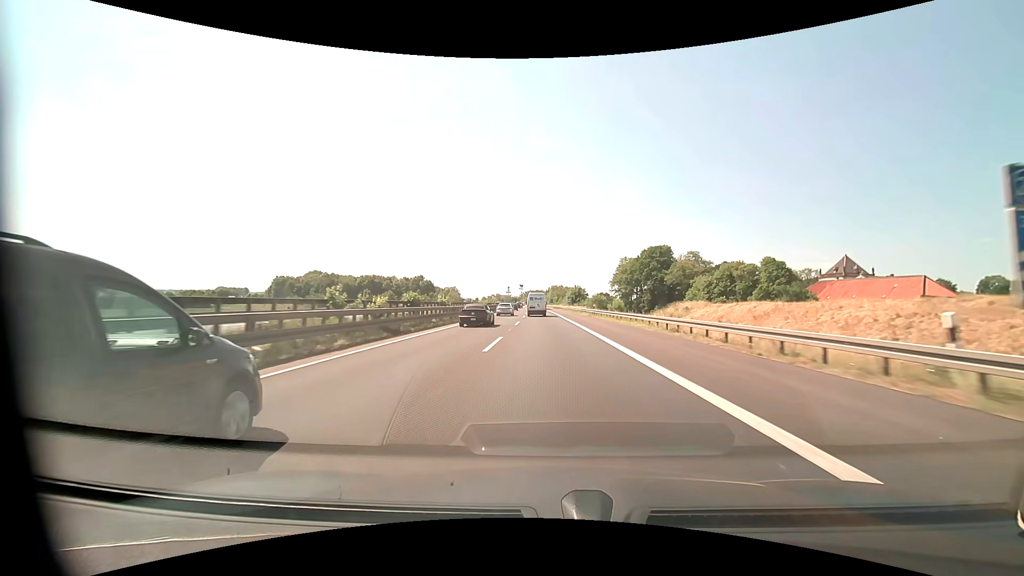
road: motorway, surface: asphalt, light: Day
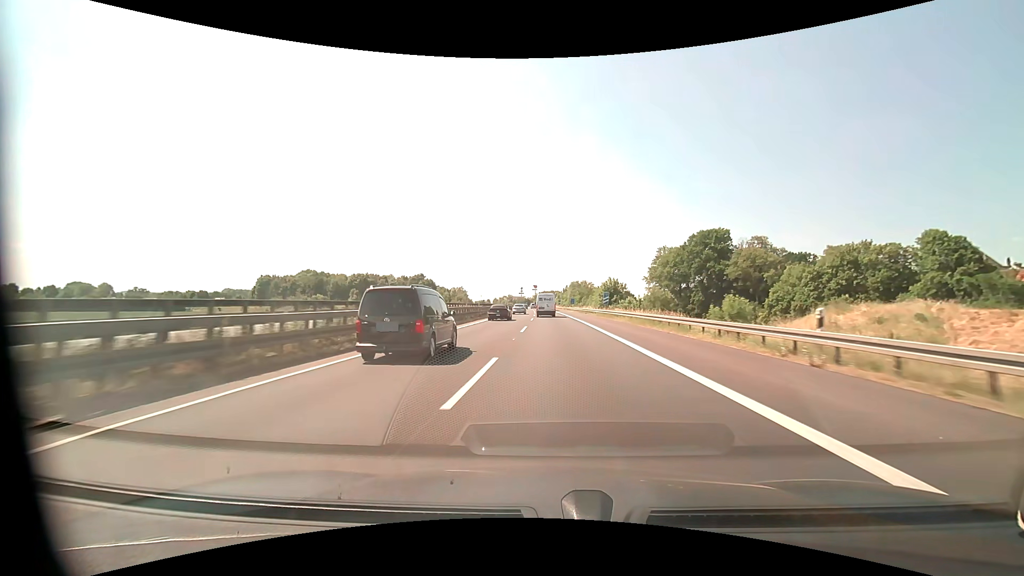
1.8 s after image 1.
(-0.7, +43.7) m; -2°
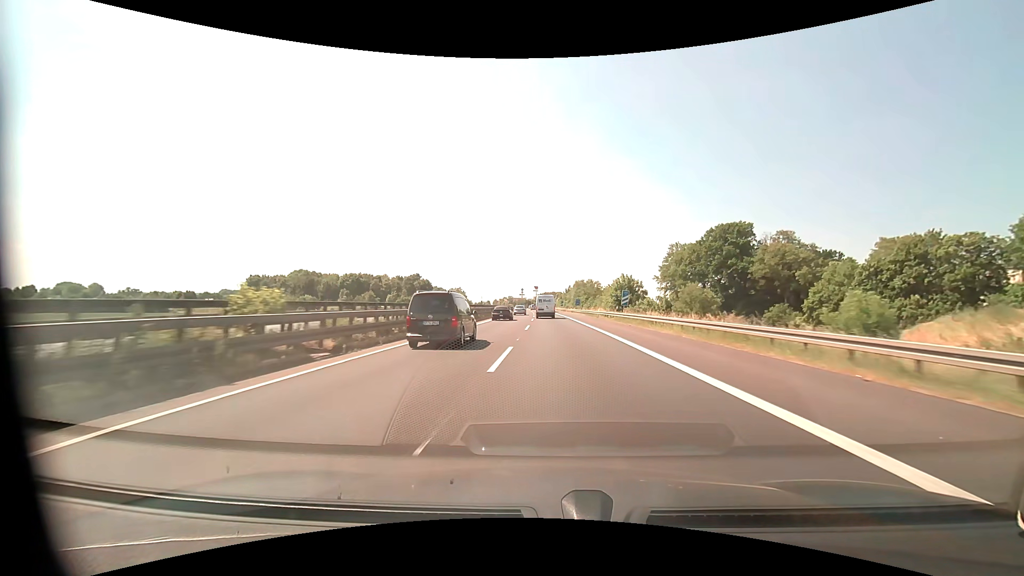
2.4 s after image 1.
(0.0, +14.4) m; 0°
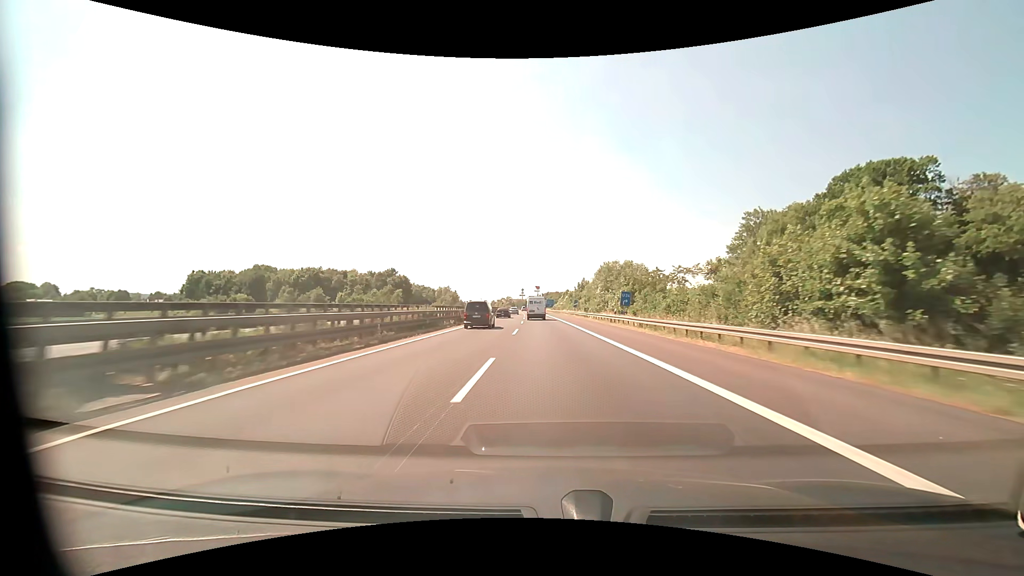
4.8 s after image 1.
(-0.2, +56.9) m; 0°
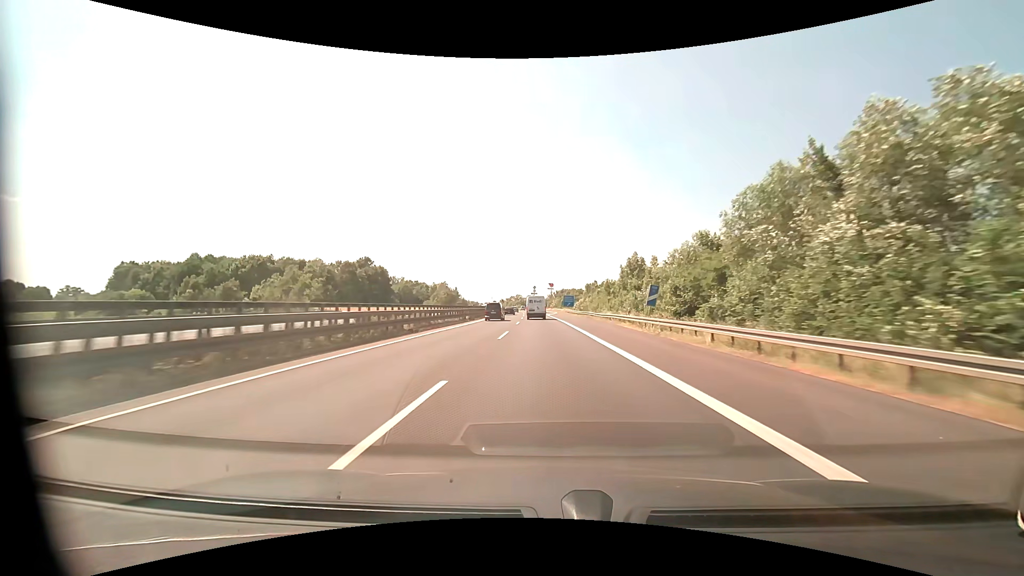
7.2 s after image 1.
(-0.7, +58.4) m; -1°
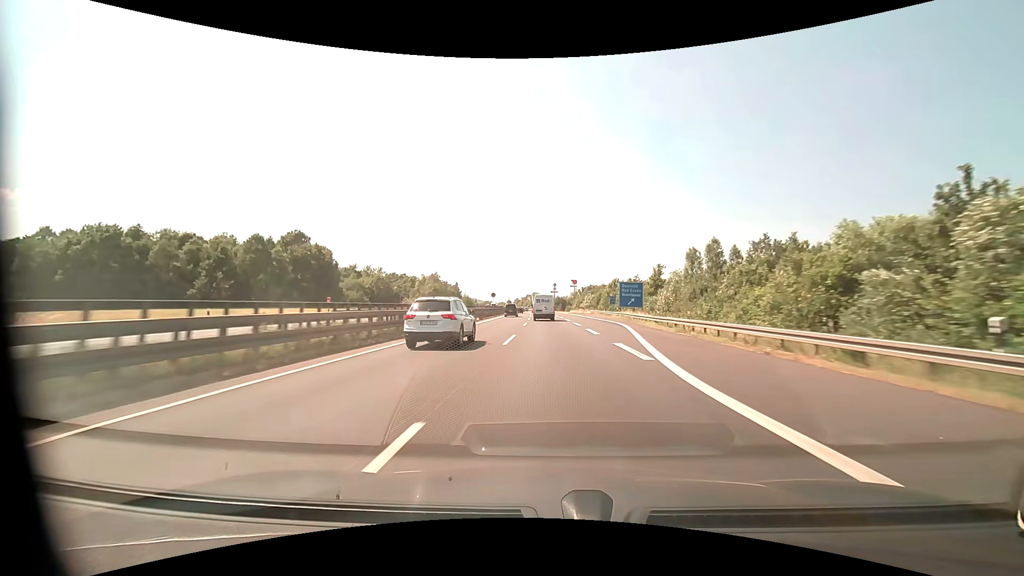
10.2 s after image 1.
(-1.7, +75.2) m; -2°
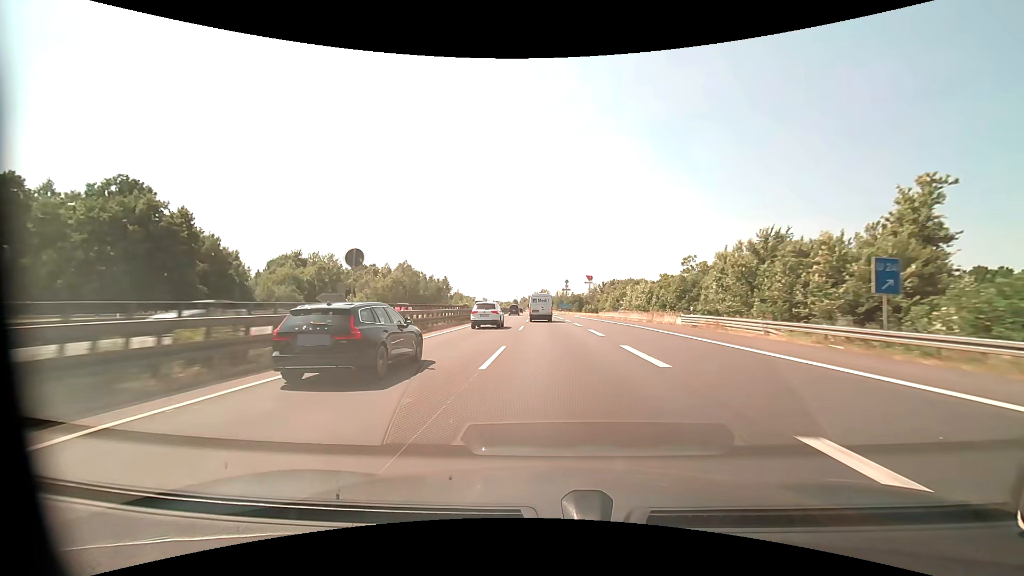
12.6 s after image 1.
(-0.5, +61.0) m; -1°
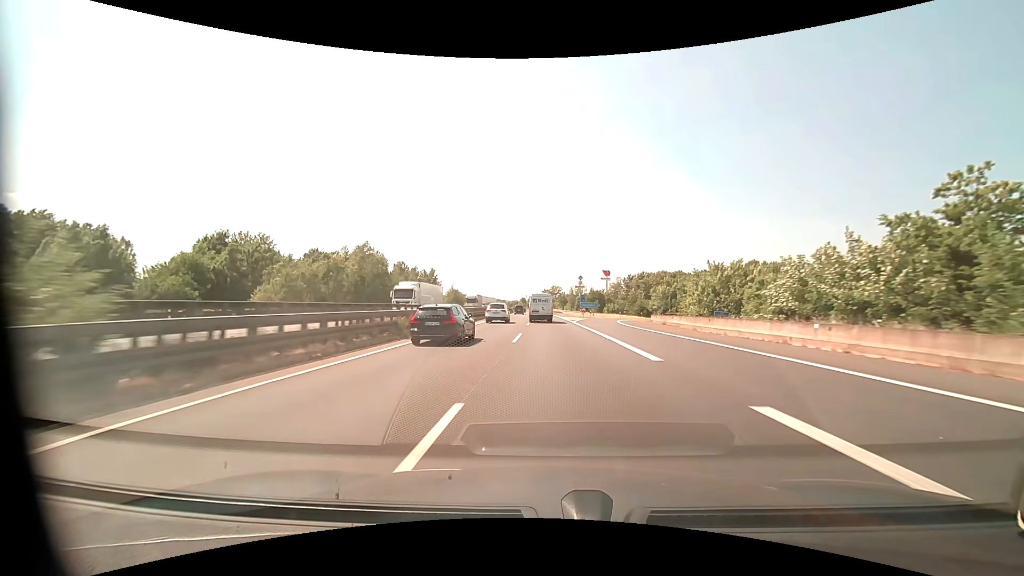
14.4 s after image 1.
(-0.5, +45.8) m; -1°
(0, +10) (0, +20) (0, +30) (0, +40) (0, +50) (0, +60) (0, +70) (-1, +80) (-1, +90) (-1, +100) m
